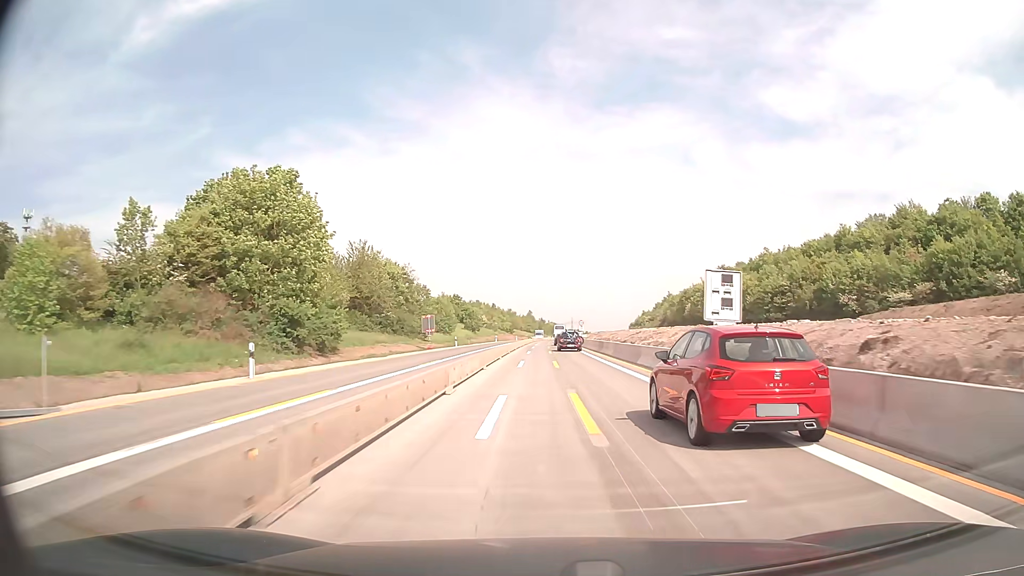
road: motorway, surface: concrete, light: Day
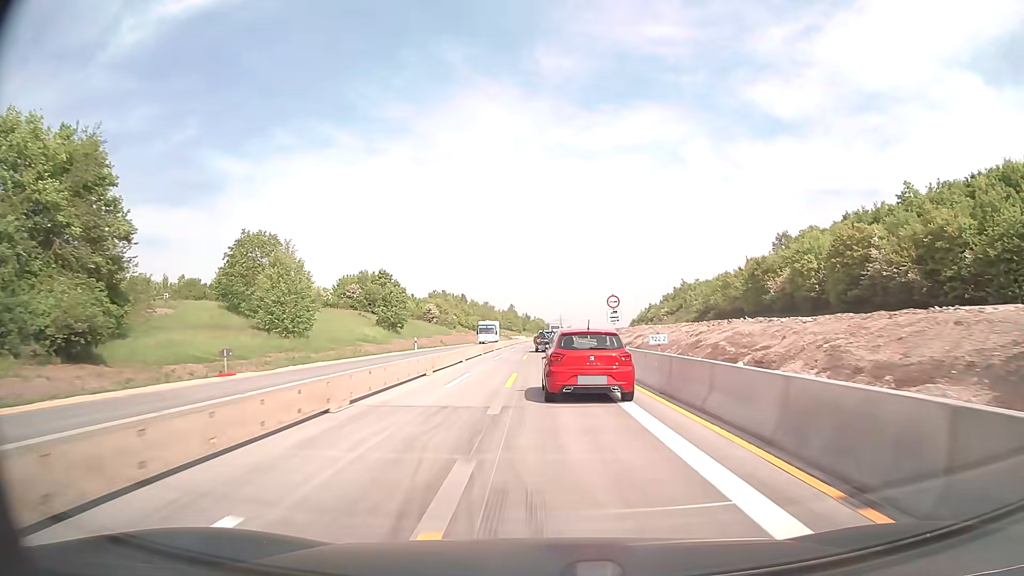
(+1.3, +63.4) m; +1°
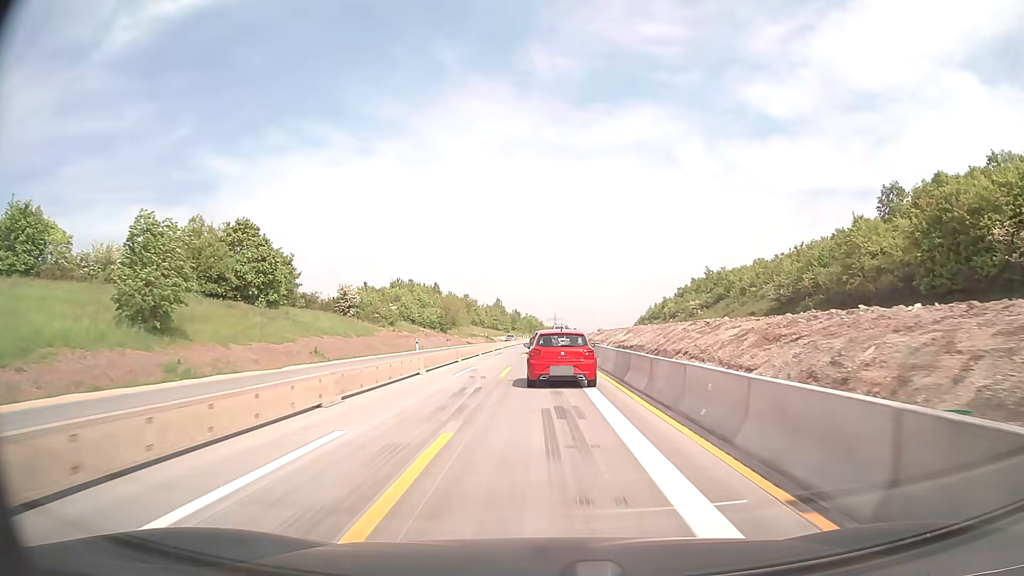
(+0.1, +49.1) m; +1°
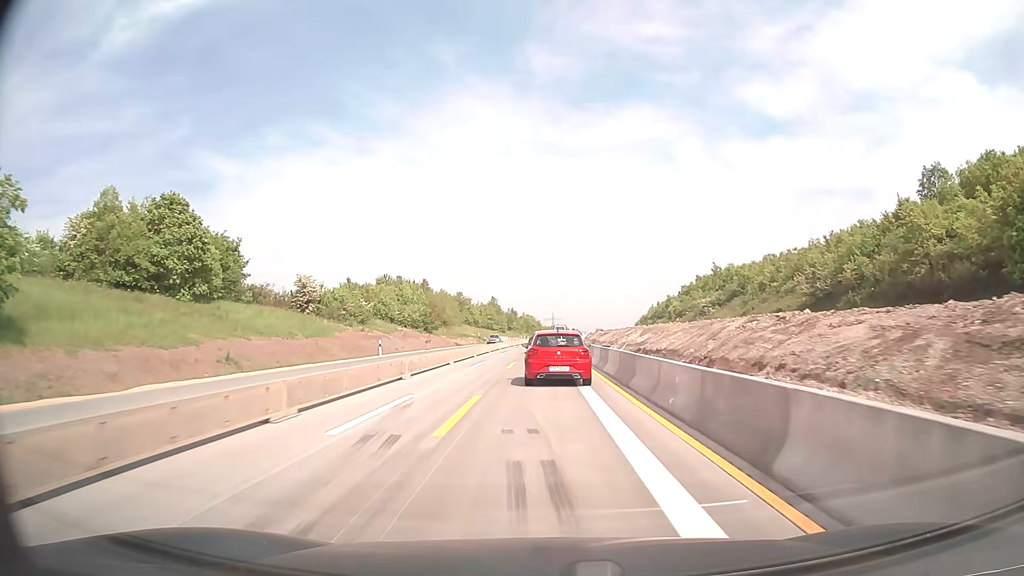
(0.0, +12.2) m; 0°
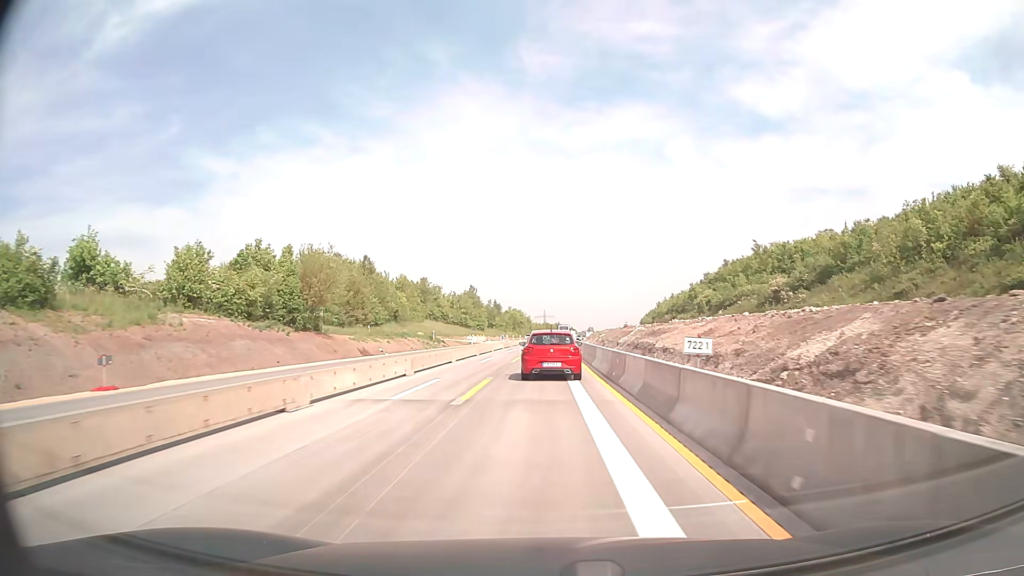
(+0.3, +48.8) m; +1°
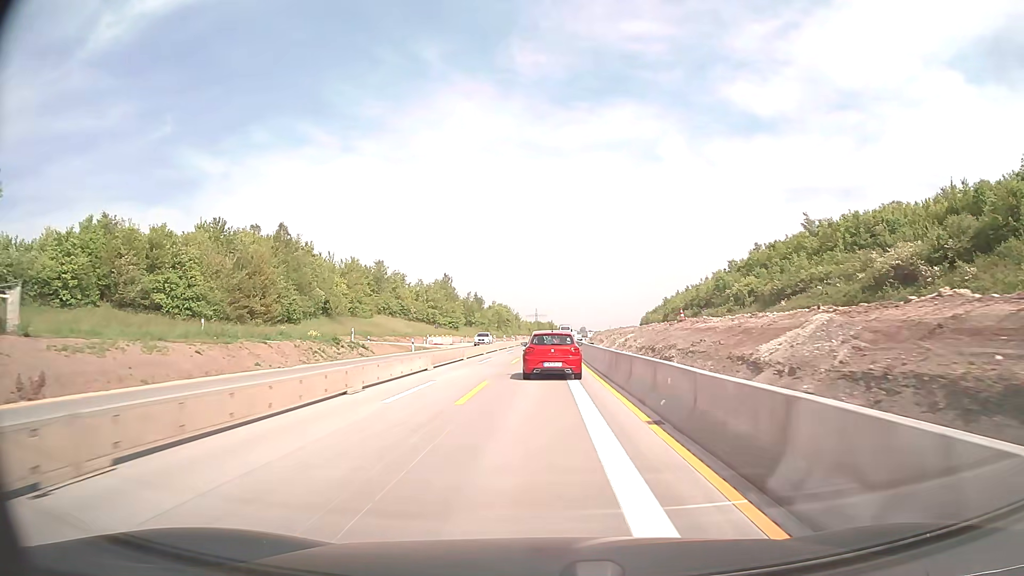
(+0.2, +36.4) m; +1°
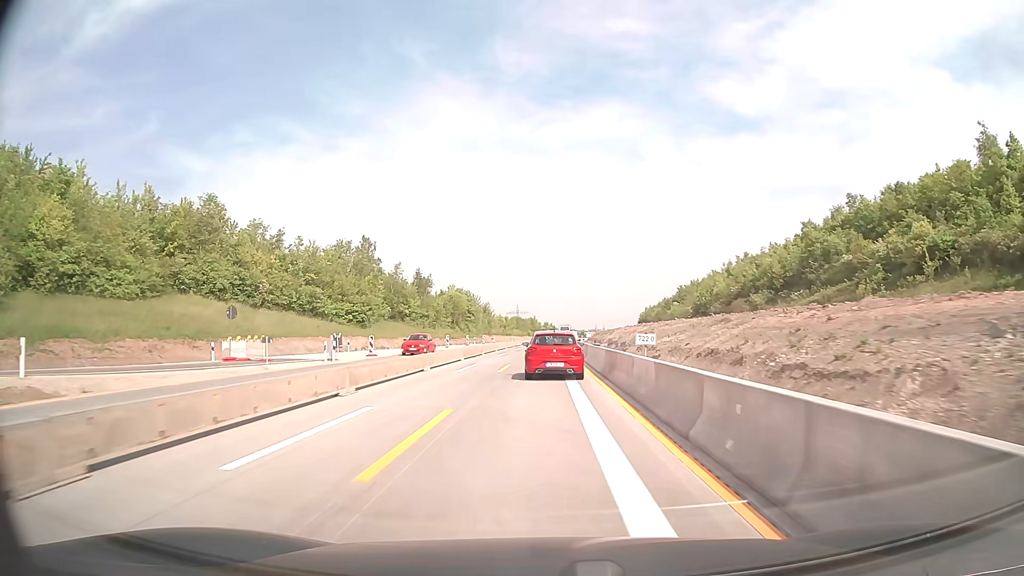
(+0.7, +60.5) m; +1°
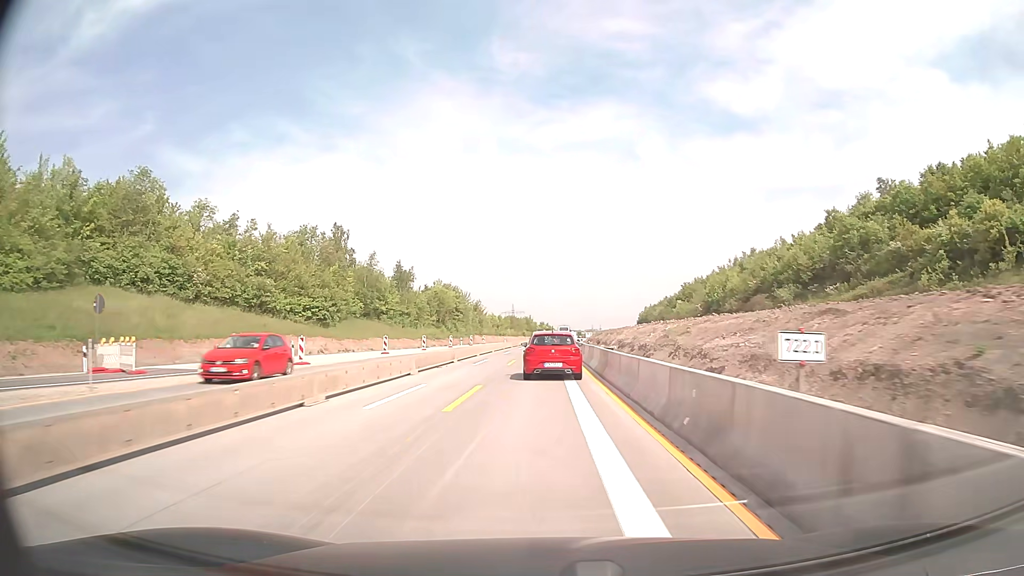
(0.0, +12.1) m; 0°
(0, +10) (0, +20) (0, +30) (0, +40) (+1, +50) (+1, +60) (+1, +70) (+1, +80) (+1, +90) (+2, +100) m
